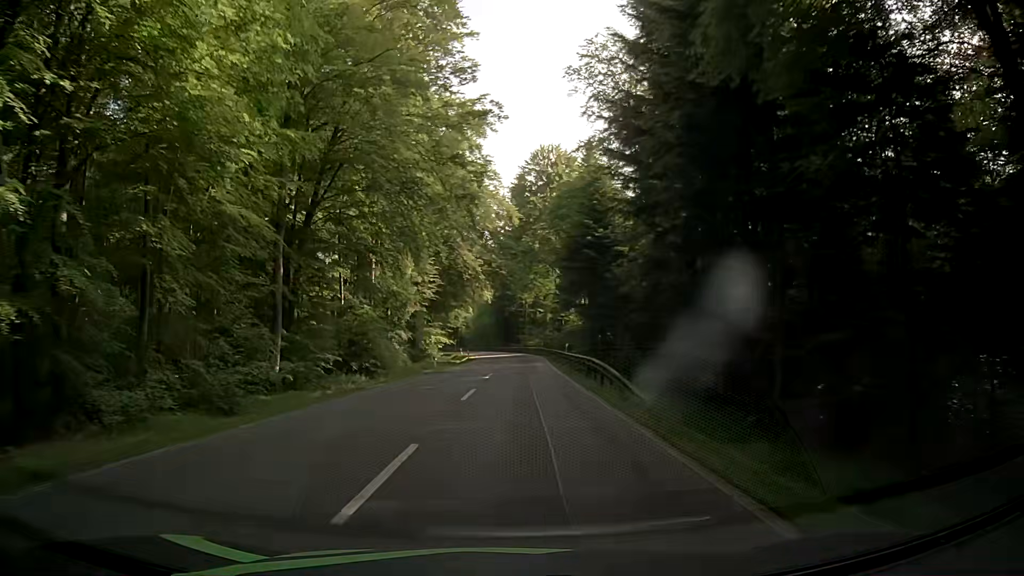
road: secondary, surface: asphalt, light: Day
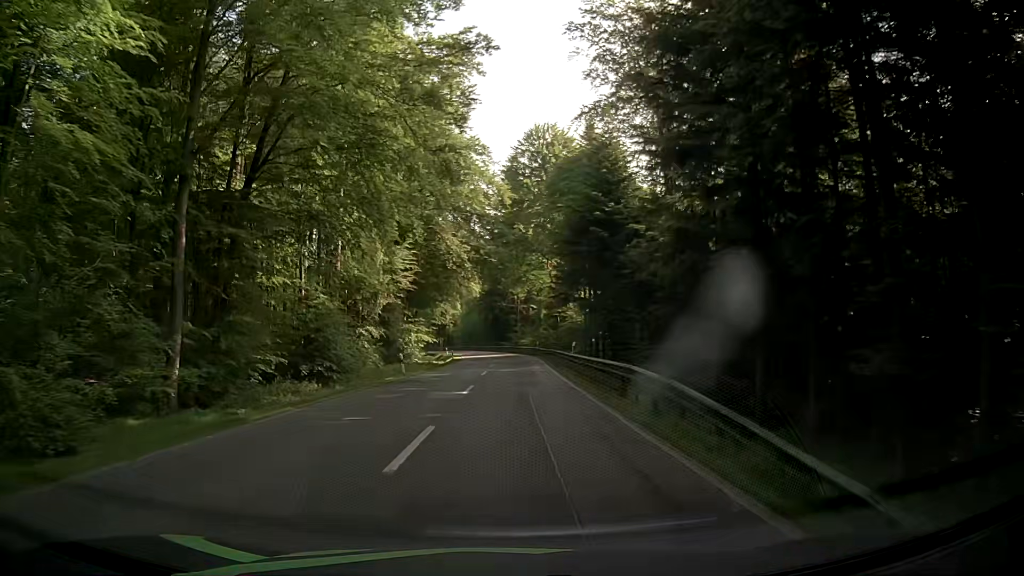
(0.0, +9.2) m; +2°
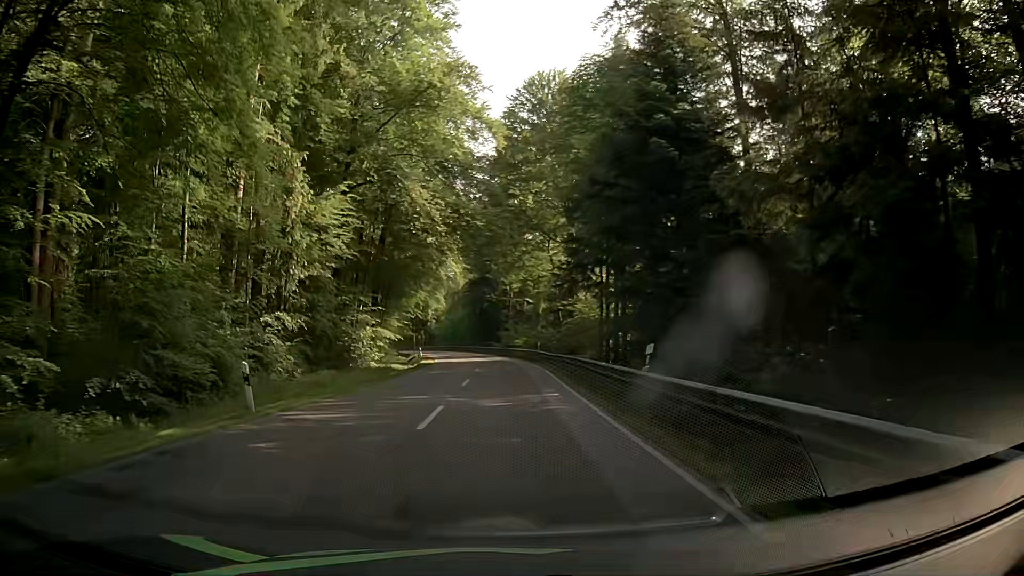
(-0.2, +18.5) m; 0°
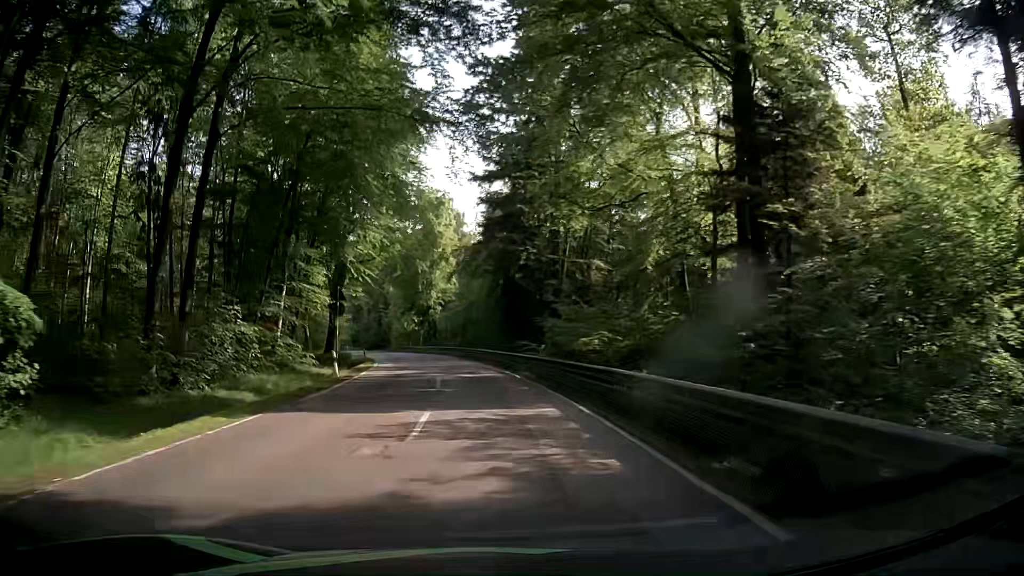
(-0.8, +45.9) m; -3°
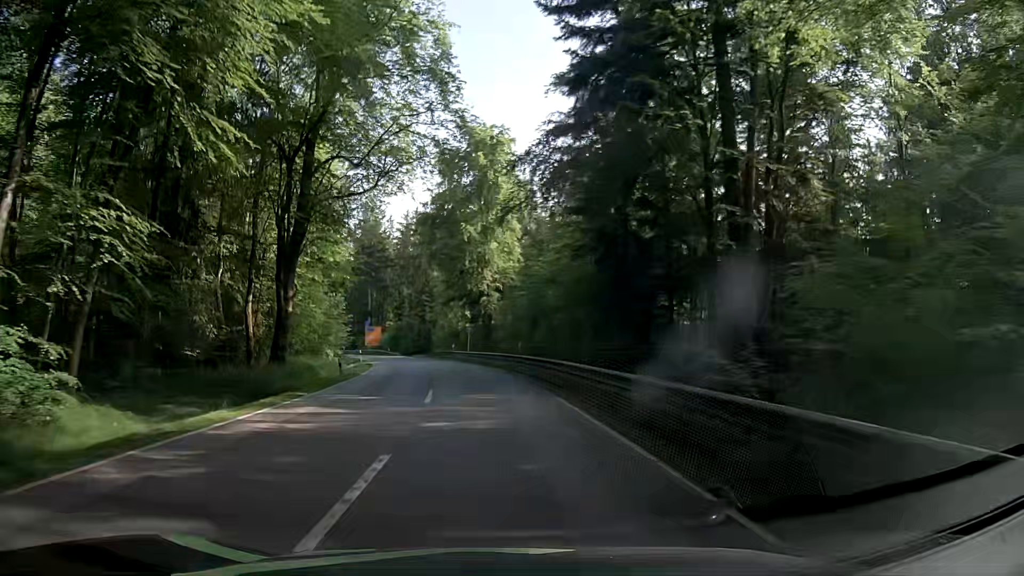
(-1.3, +27.4) m; -6°
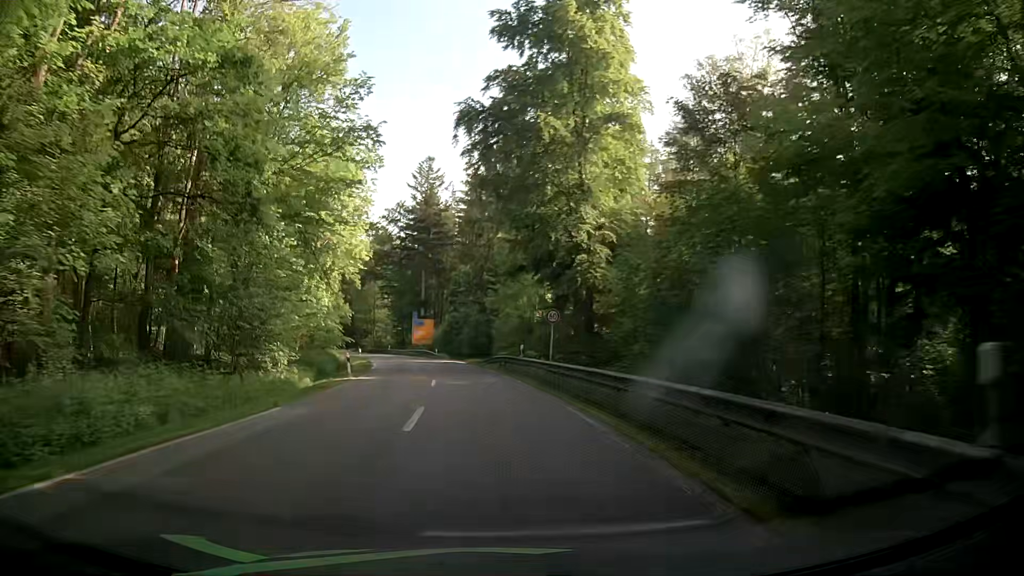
(-1.6, +27.3) m; -6°
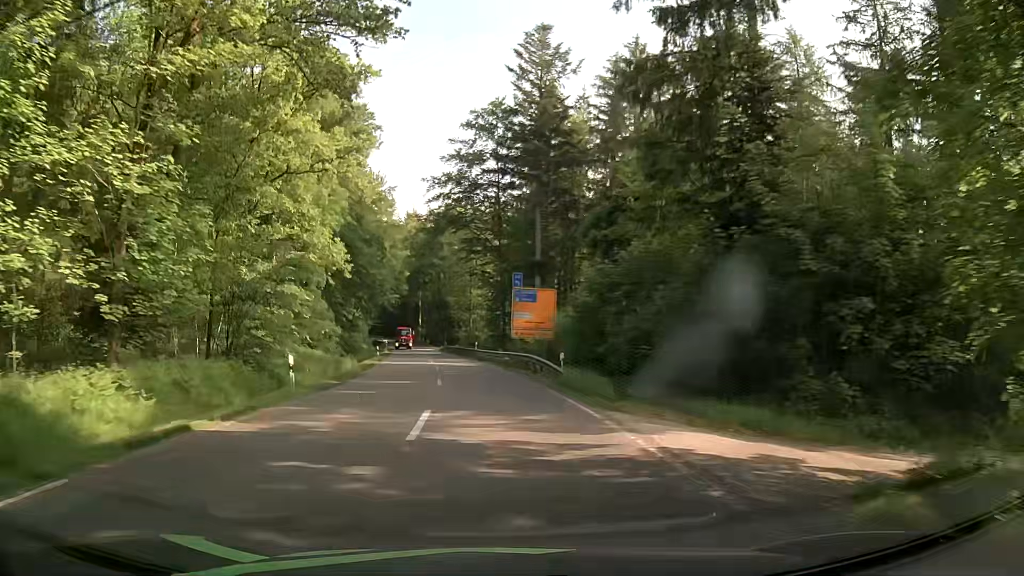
(-4.5, +45.6) m; -11°
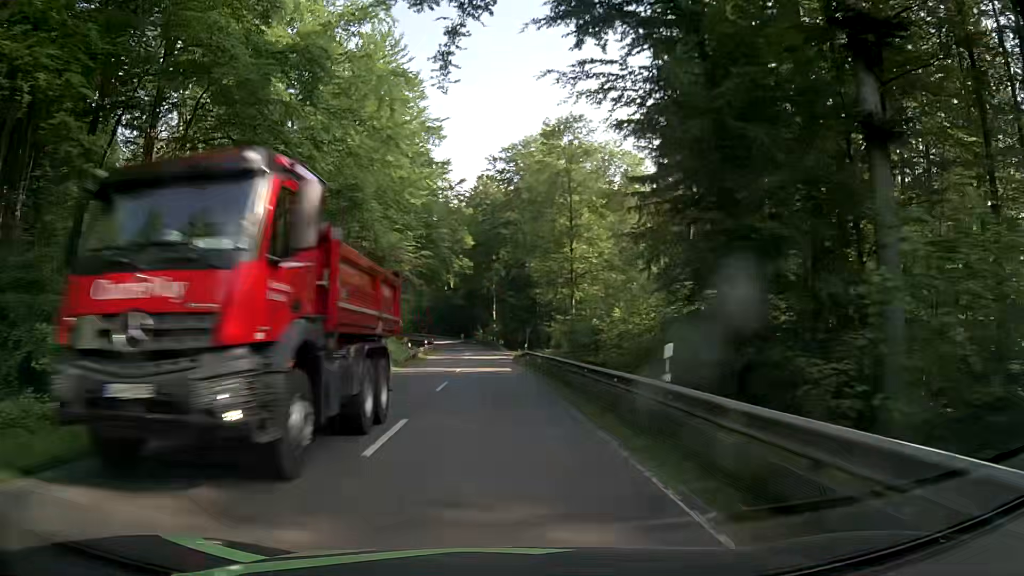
(-3.0, +45.8) m; -7°
(0, +10) (-1, +20) (-1, +30) (-1, +40) (-2, +50) (-2, +60) (-3, +70) (-4, +80) (-5, +90) (-7, +100) m
